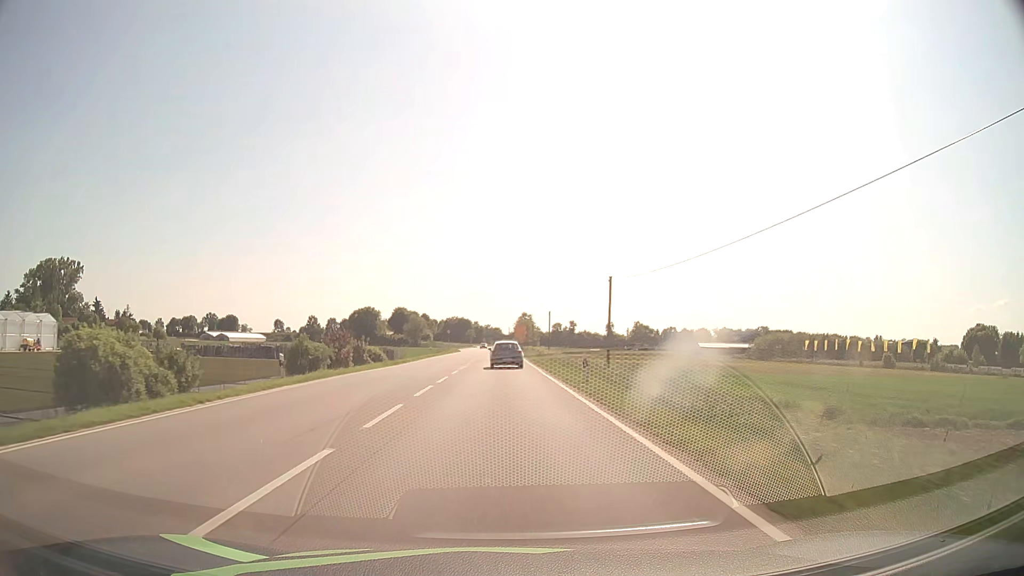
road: primary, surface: asphalt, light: Day
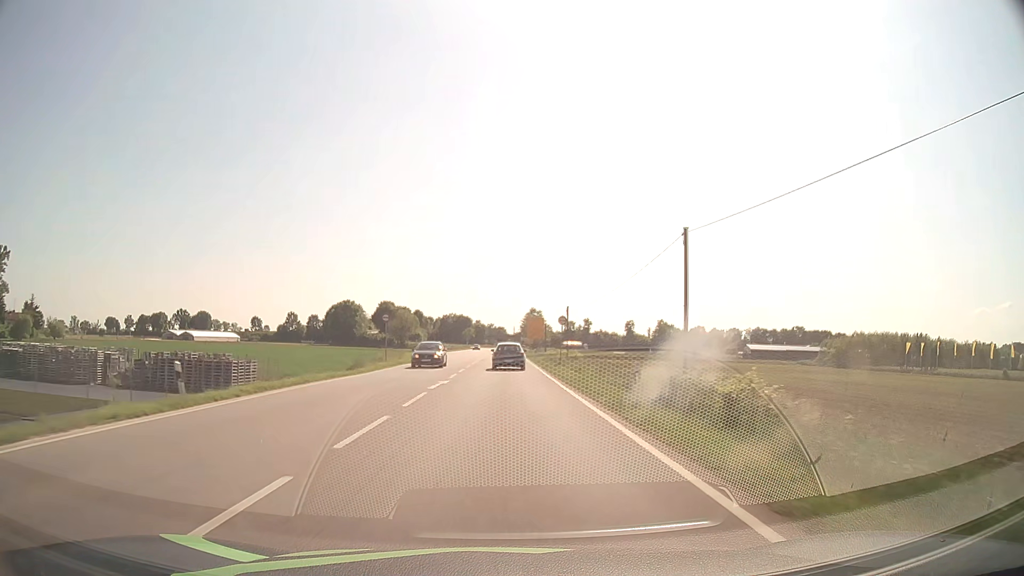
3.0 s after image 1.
(-0.3, +57.3) m; 0°
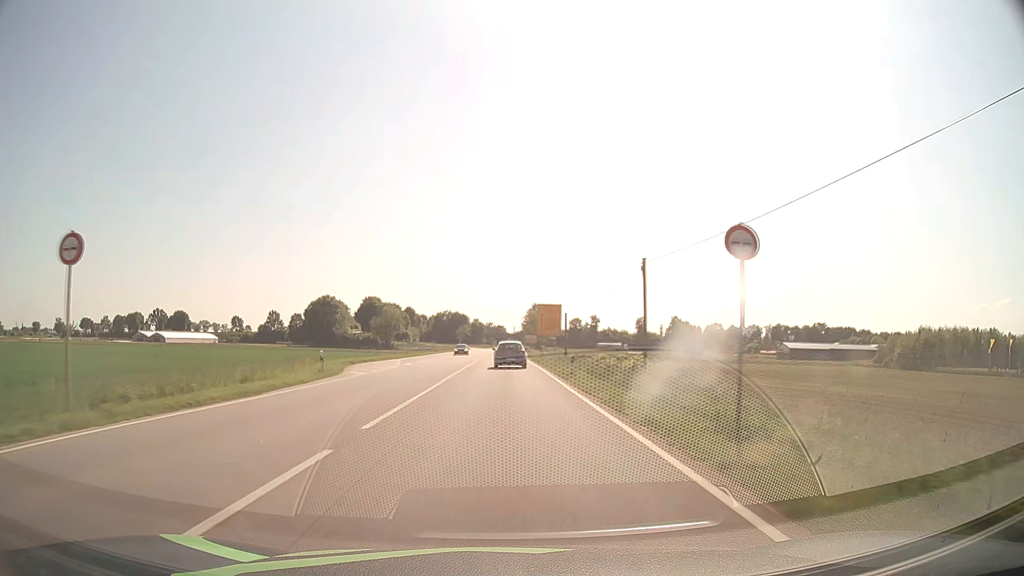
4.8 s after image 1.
(0.0, +34.1) m; 0°
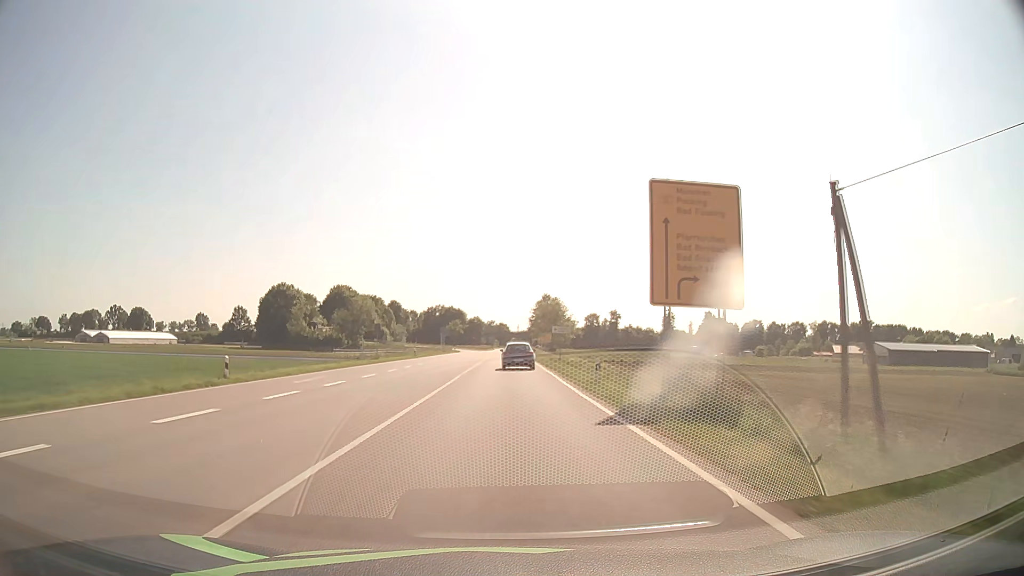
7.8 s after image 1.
(-0.1, +56.6) m; 0°
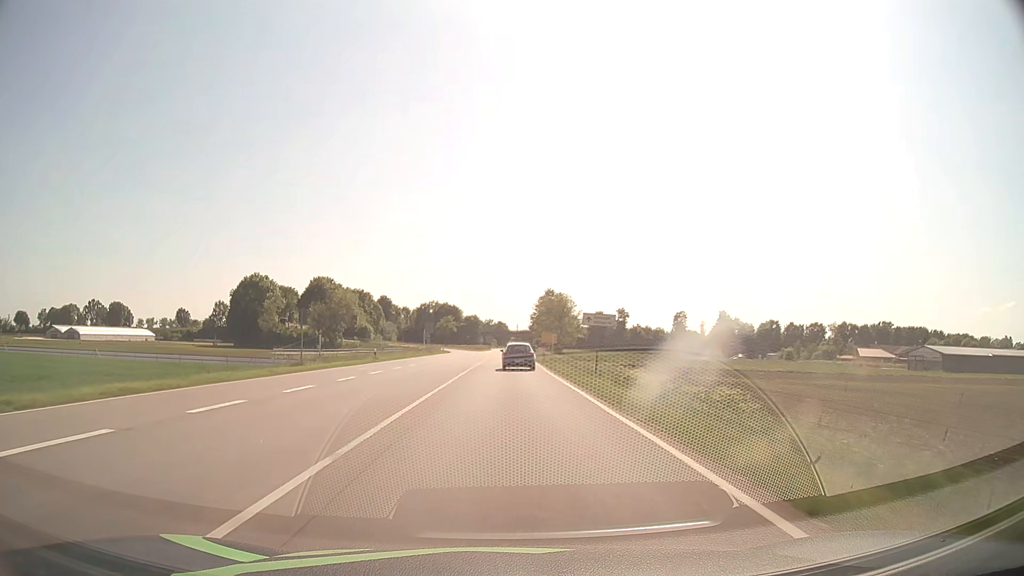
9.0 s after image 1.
(0.0, +22.6) m; 0°
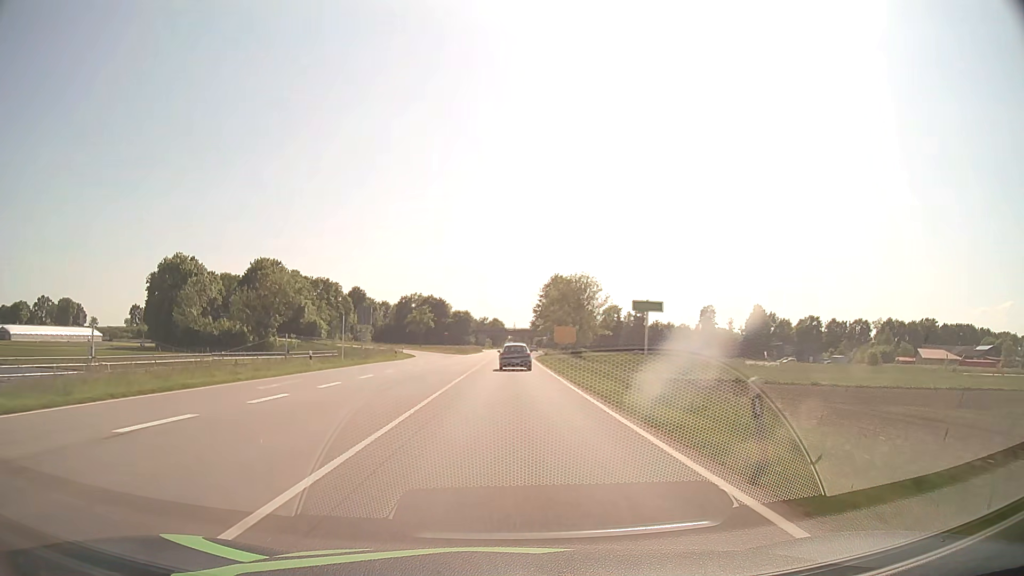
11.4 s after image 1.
(+0.2, +45.1) m; 0°
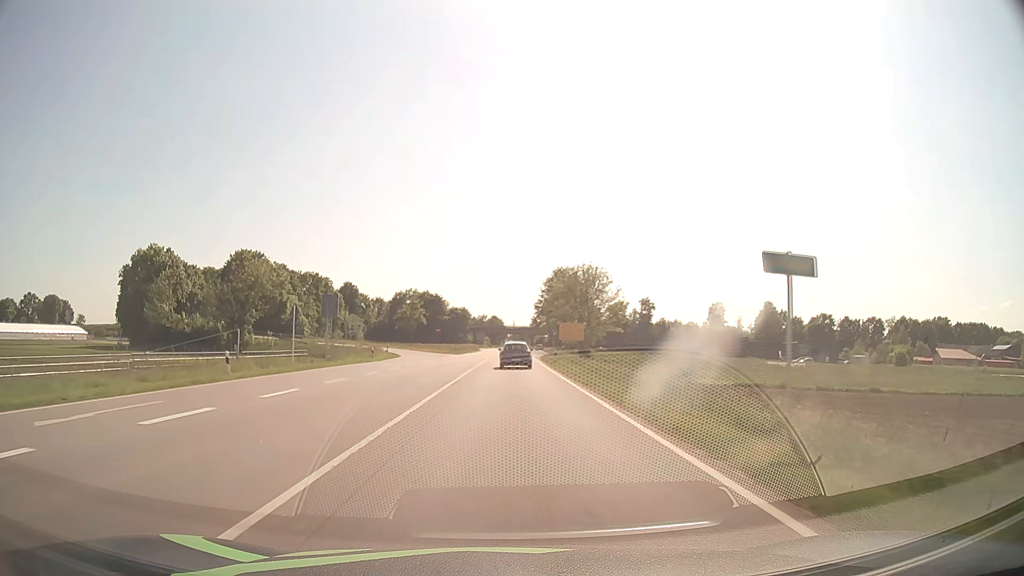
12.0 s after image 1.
(0.0, +11.3) m; 0°
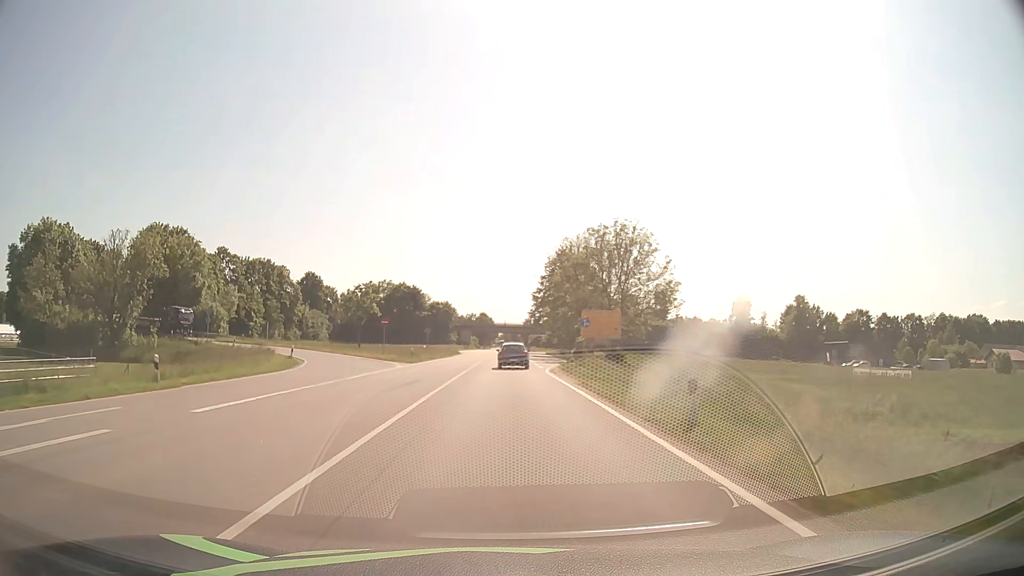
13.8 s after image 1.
(+0.2, +34.1) m; +1°
(0, +10) (0, +20) (0, +30) (0, +40) (0, +50) (0, +60) (0, +70) (0, +80) (0, +90) (0, +100) m
